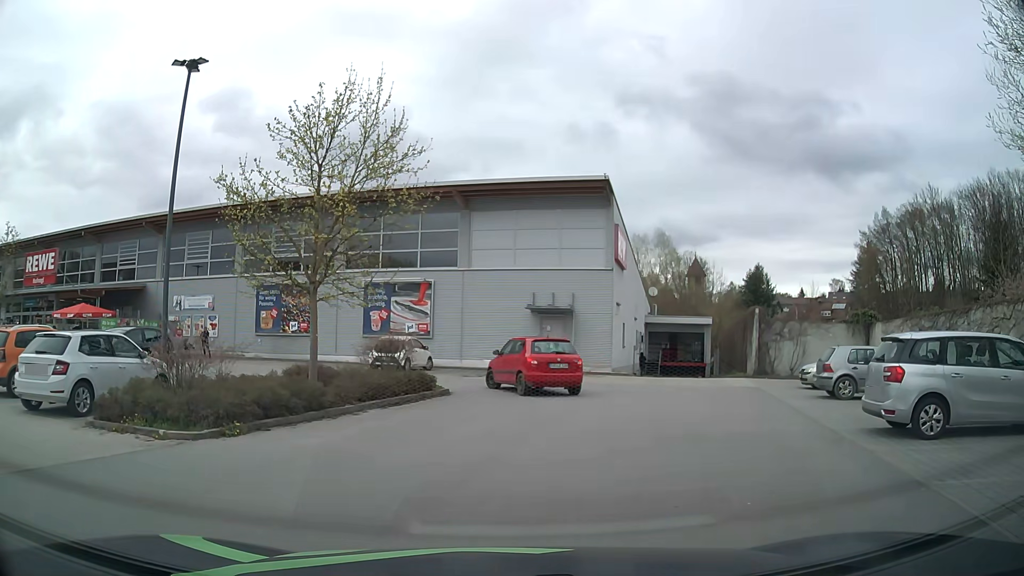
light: Day
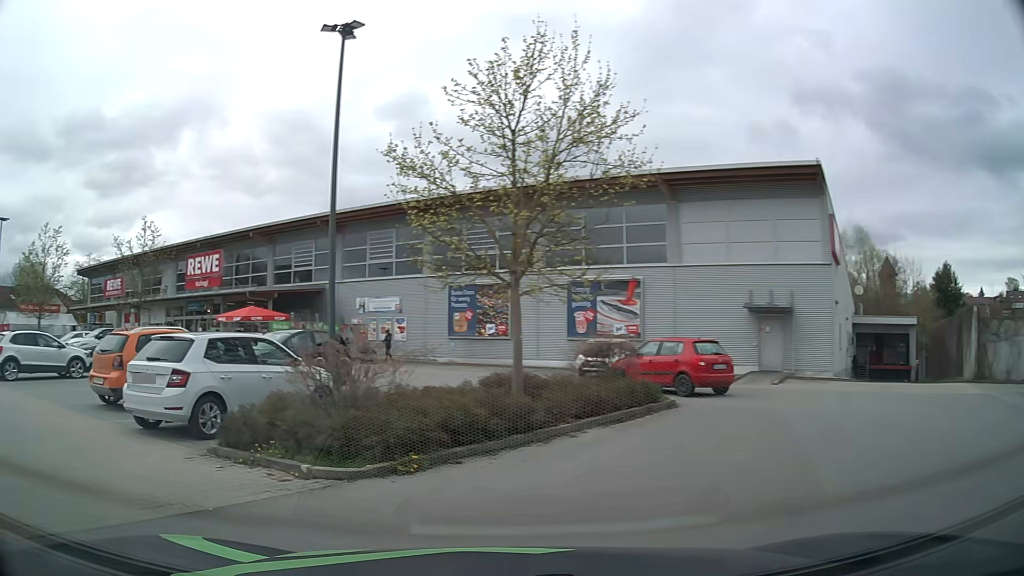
(-0.3, +2.8) m; -16°
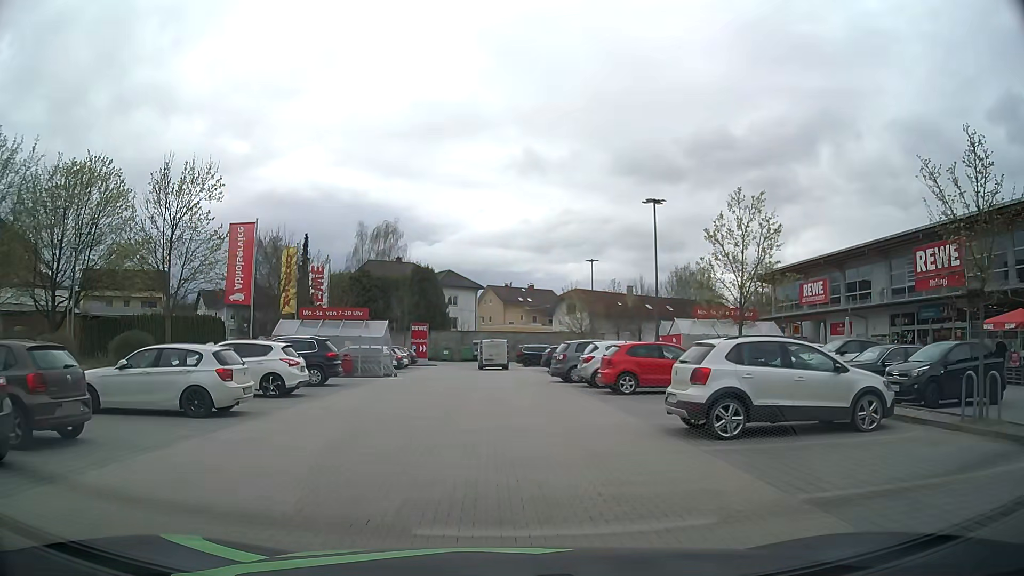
(-7.0, +8.4) m; -58°
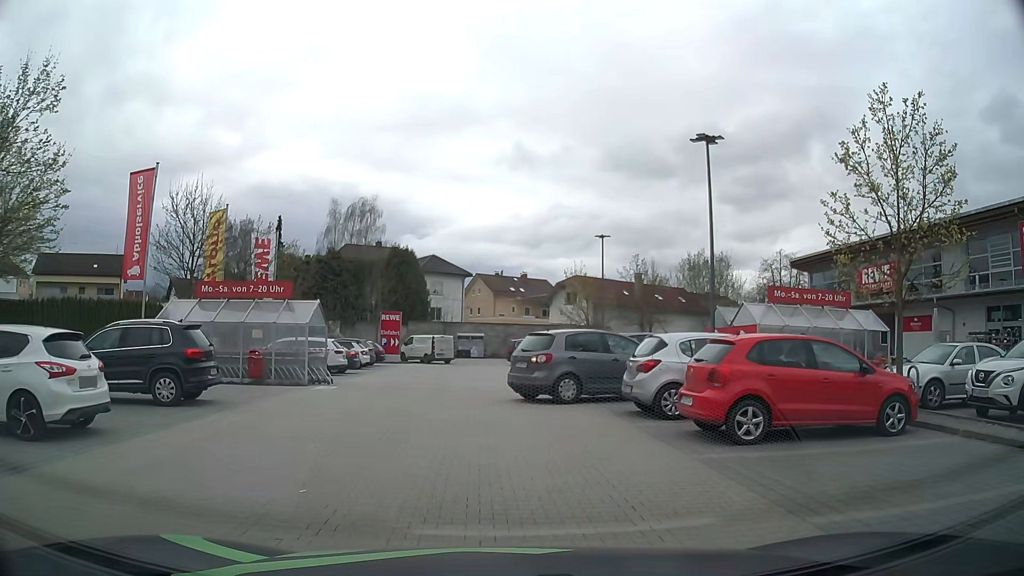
(0.0, +9.6) m; +2°
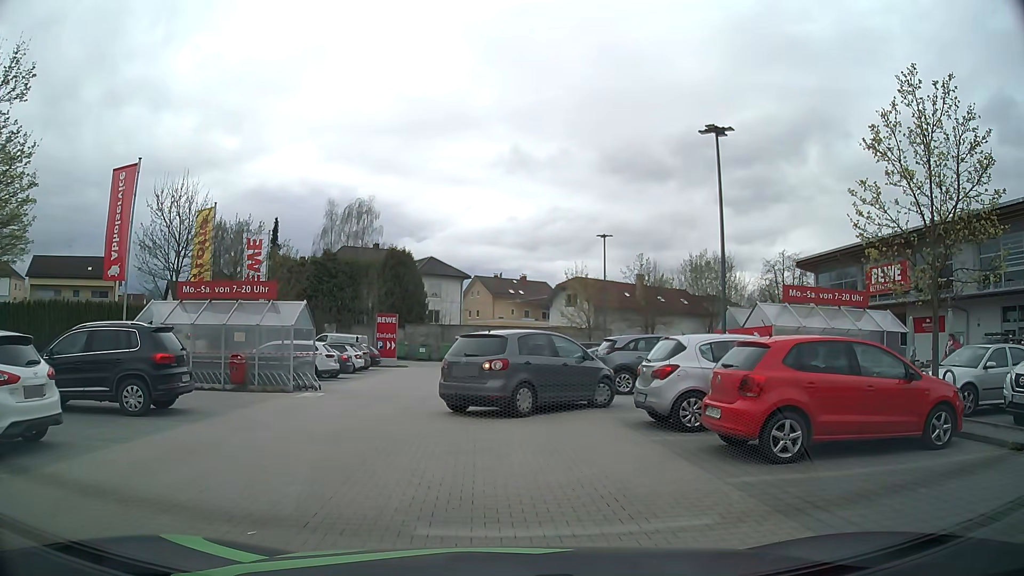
(0.0, +1.2) m; 0°
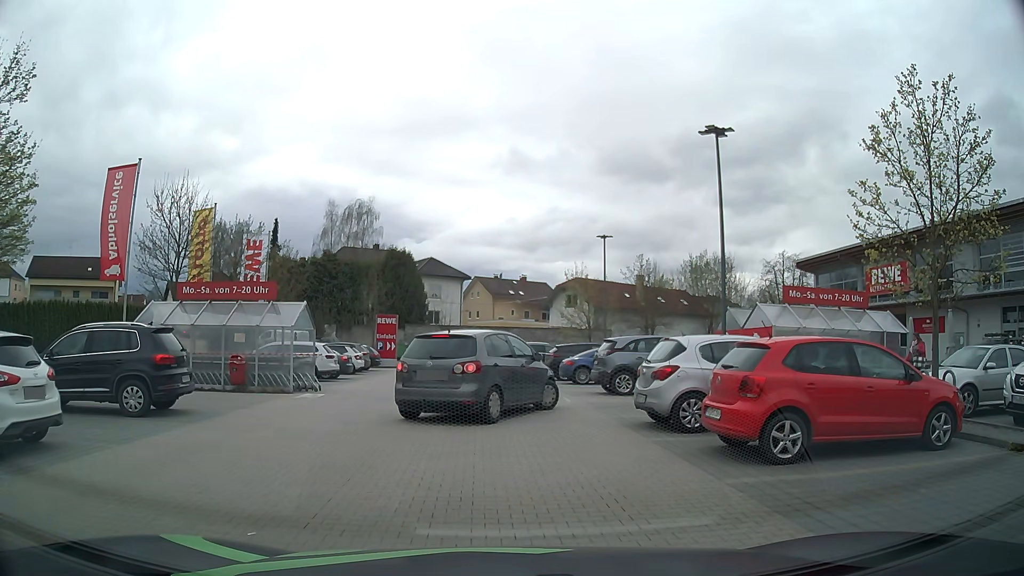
(0.0, +0.1) m; 0°
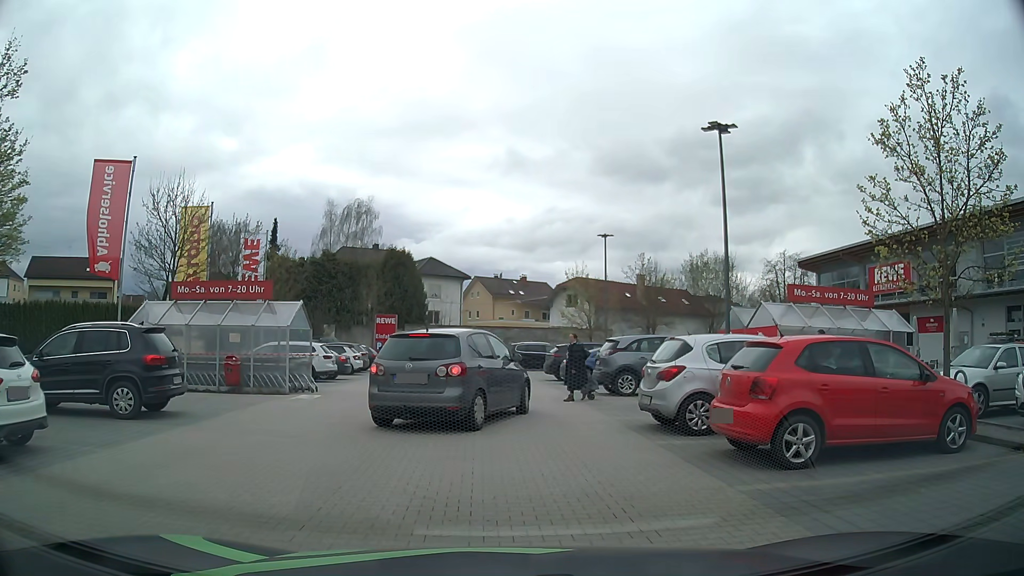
(0.0, +0.3) m; 0°
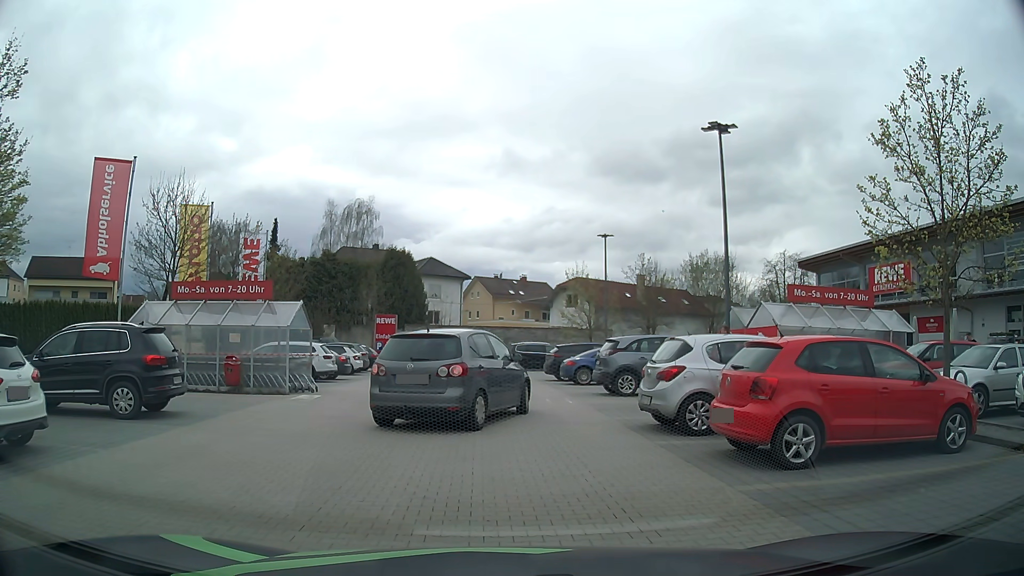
(0.0, +0.1) m; 0°
